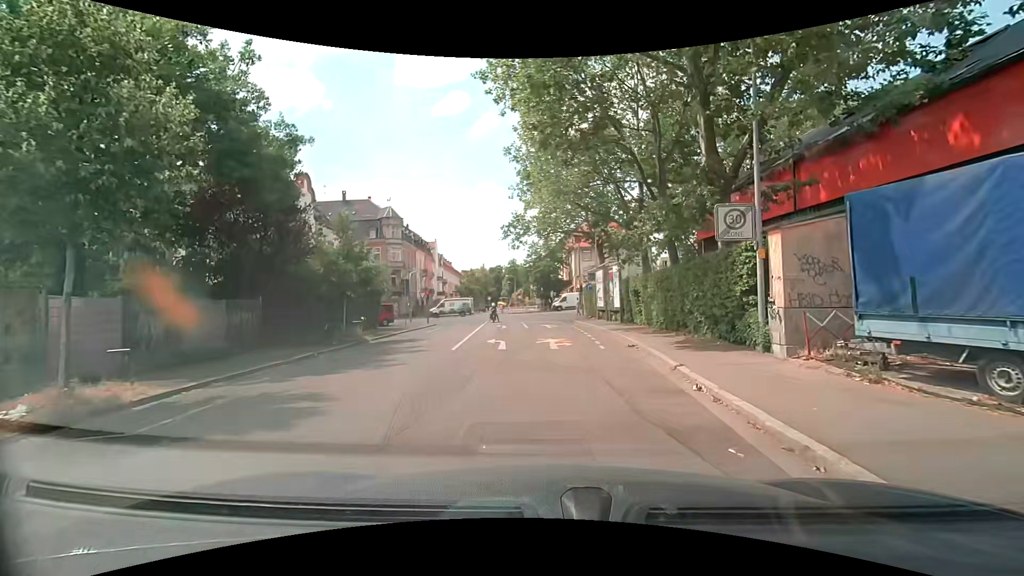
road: residential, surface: asphalt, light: Day
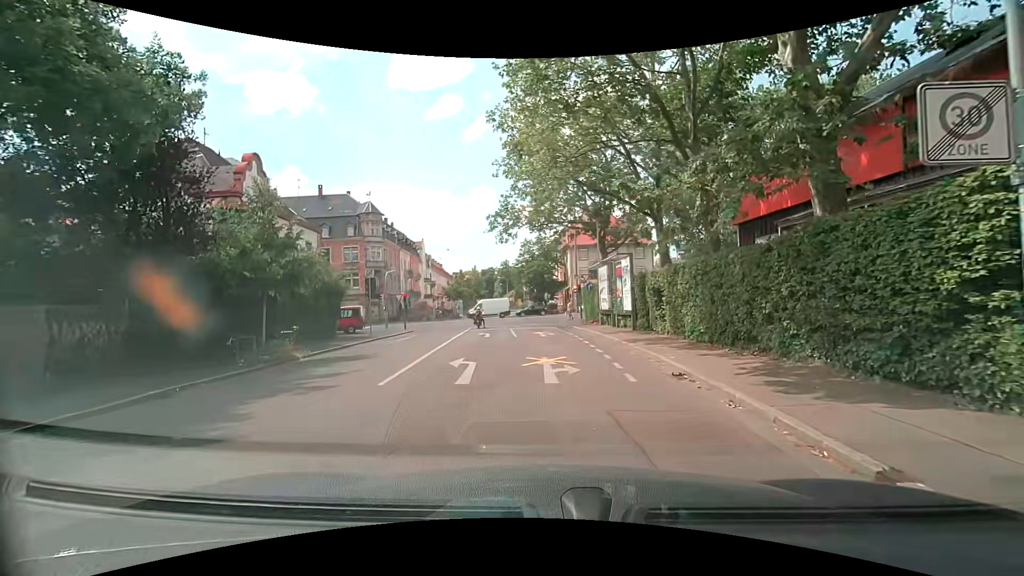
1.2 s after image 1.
(+0.1, +6.2) m; +2°
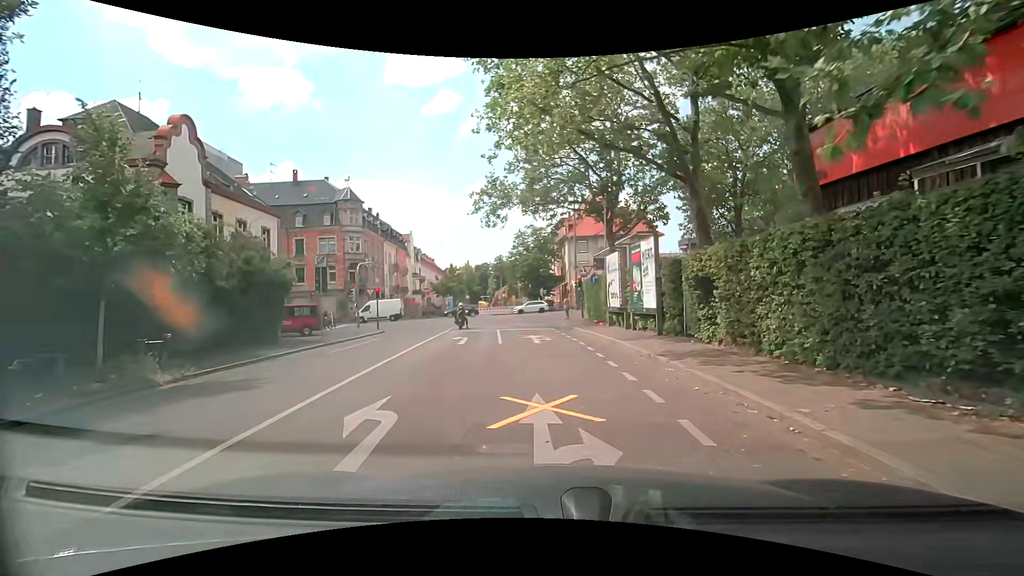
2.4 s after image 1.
(0.0, +6.2) m; +1°
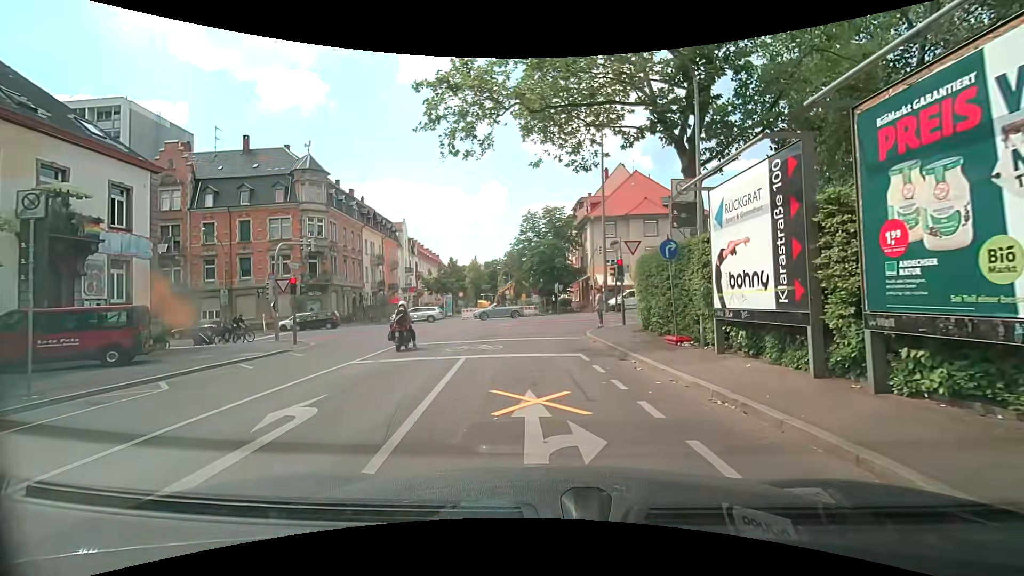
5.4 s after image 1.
(-0.4, +14.9) m; -4°
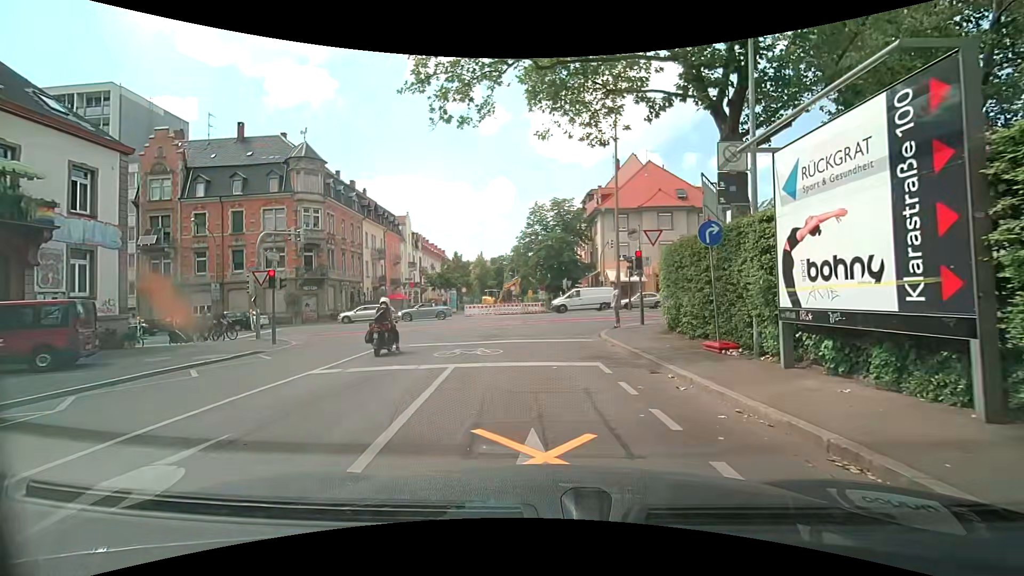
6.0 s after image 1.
(0.0, +2.6) m; 0°
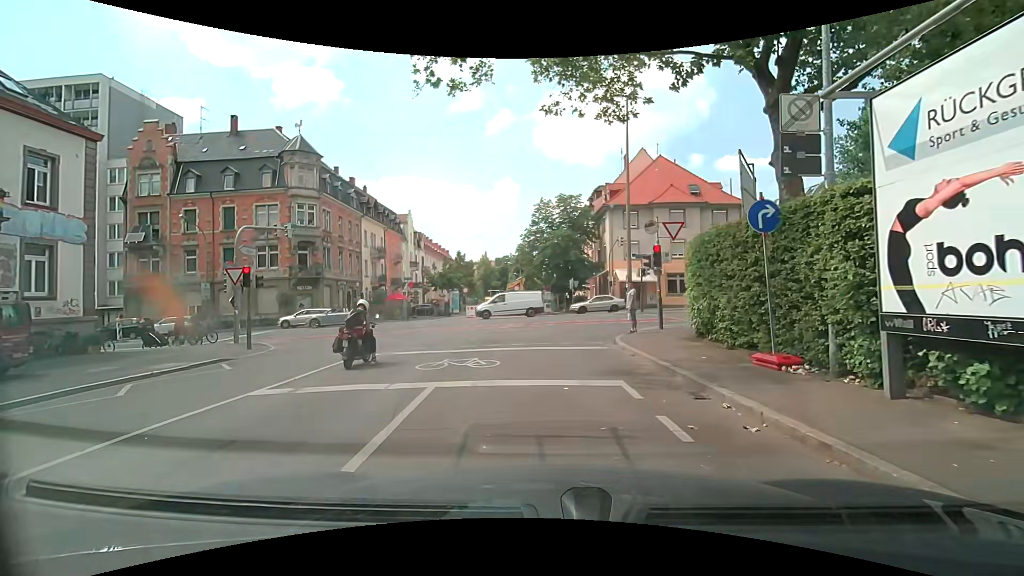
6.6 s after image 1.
(0.0, +2.3) m; -2°
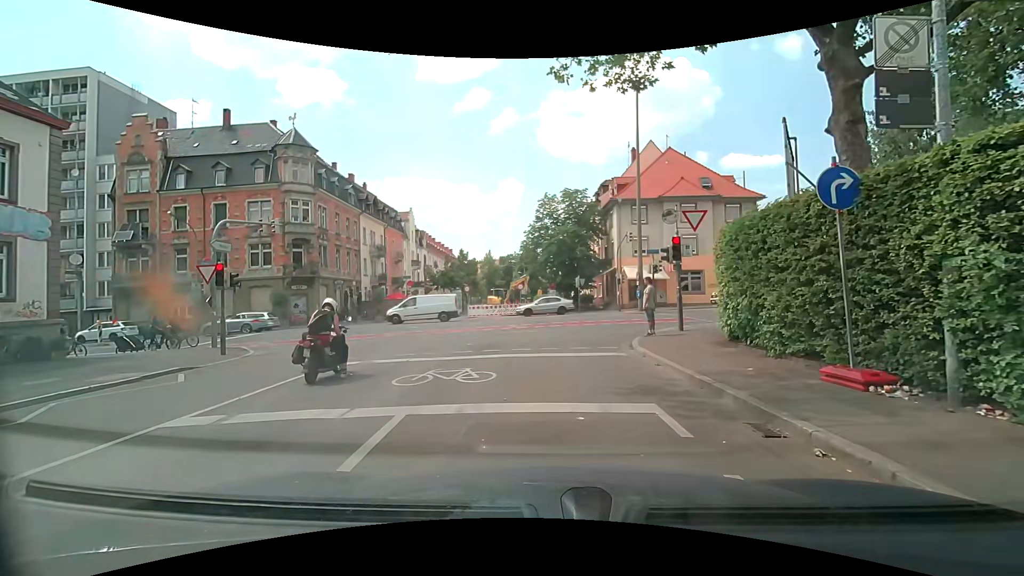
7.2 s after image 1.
(0.0, +1.9) m; 0°
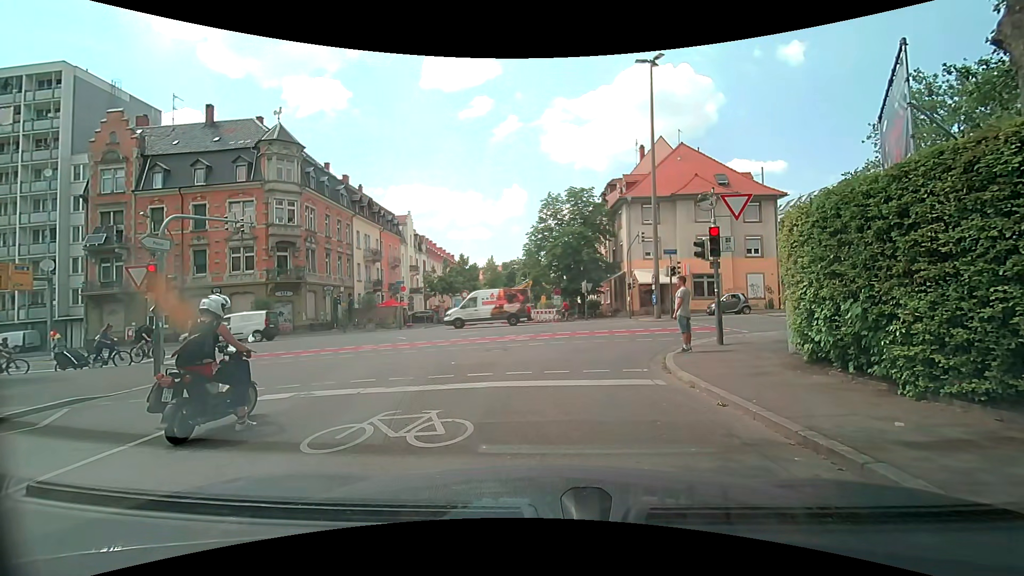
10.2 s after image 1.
(0.0, +3.2) m; -2°
